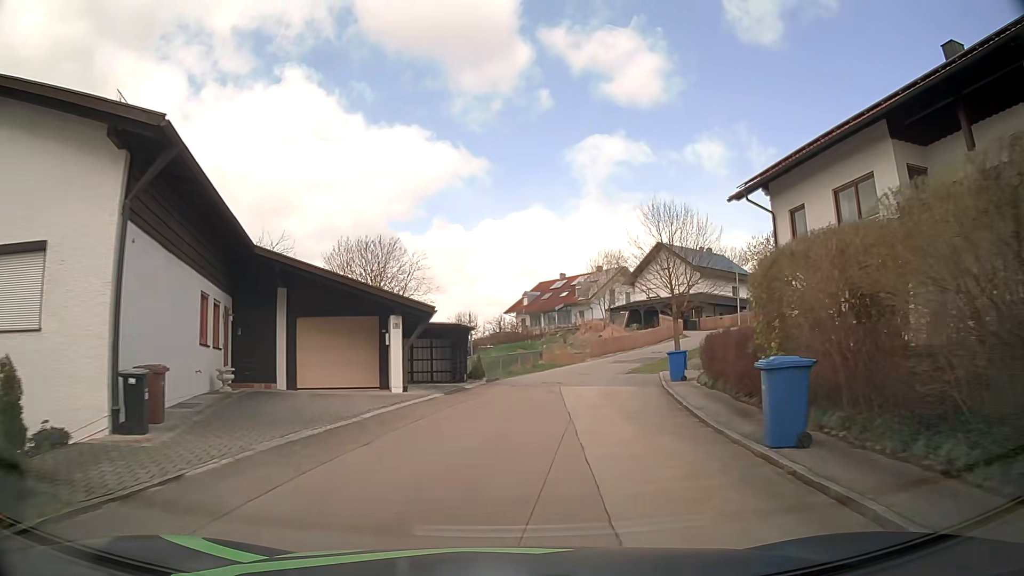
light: Day
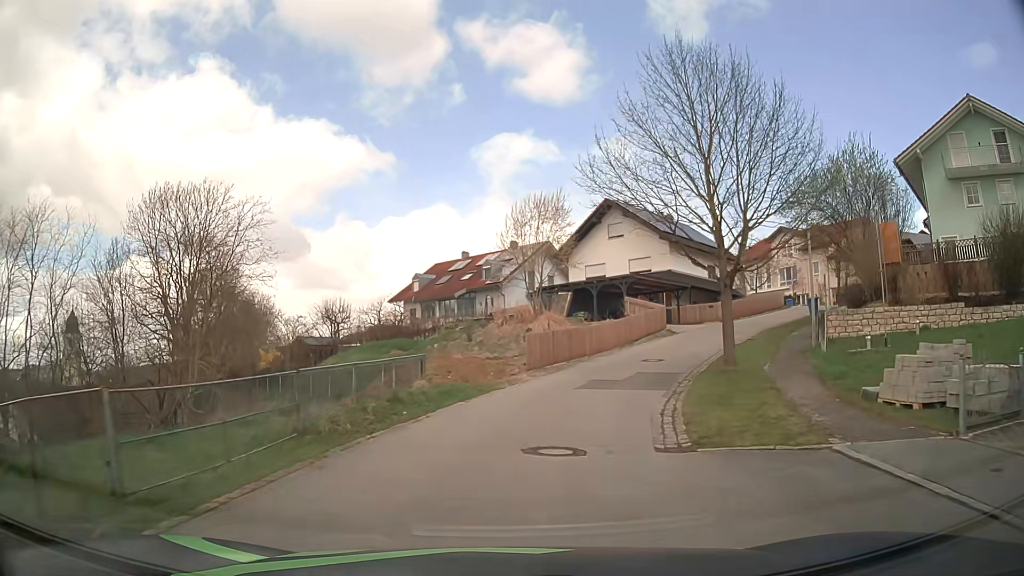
(+1.2, +22.1) m; +8°
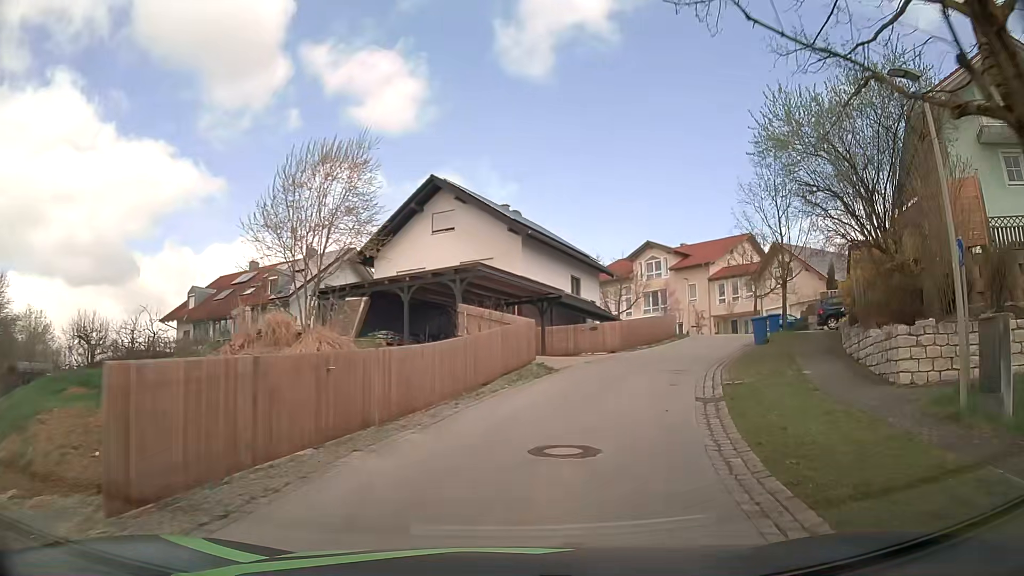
(+1.7, +15.3) m; +14°
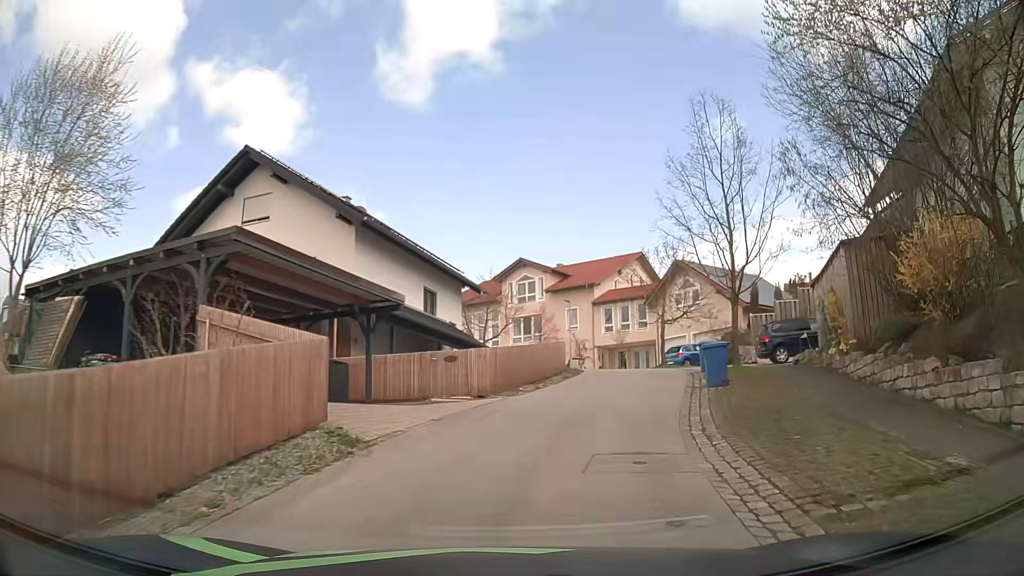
(+1.1, +9.5) m; +12°
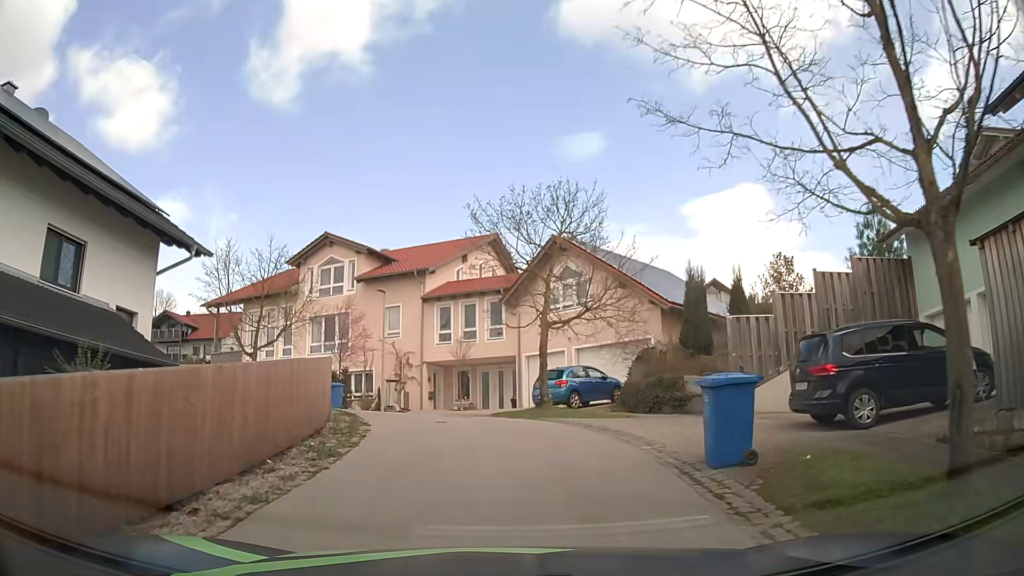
(+2.4, +16.1) m; +14°
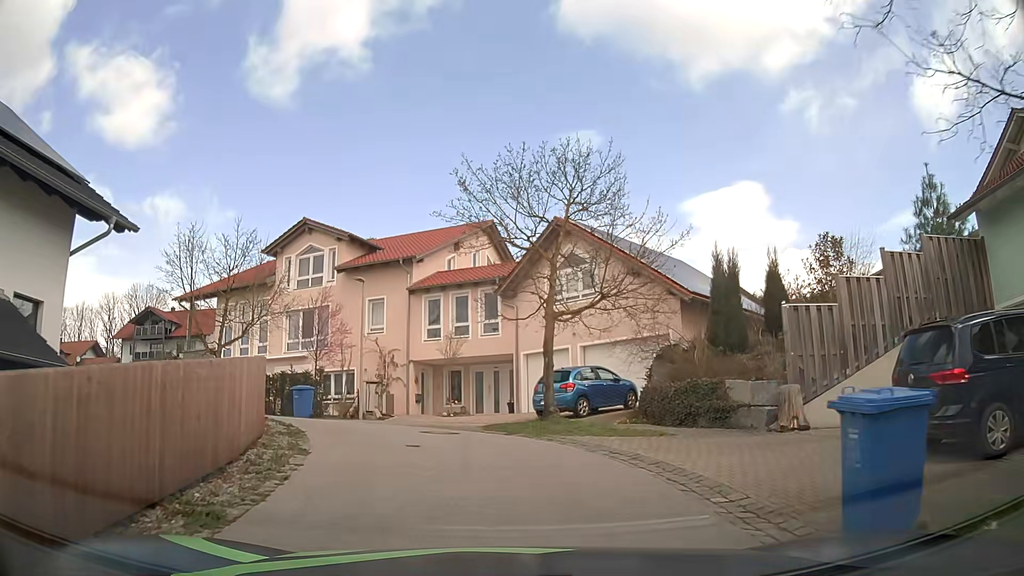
(0.0, +3.6) m; +1°
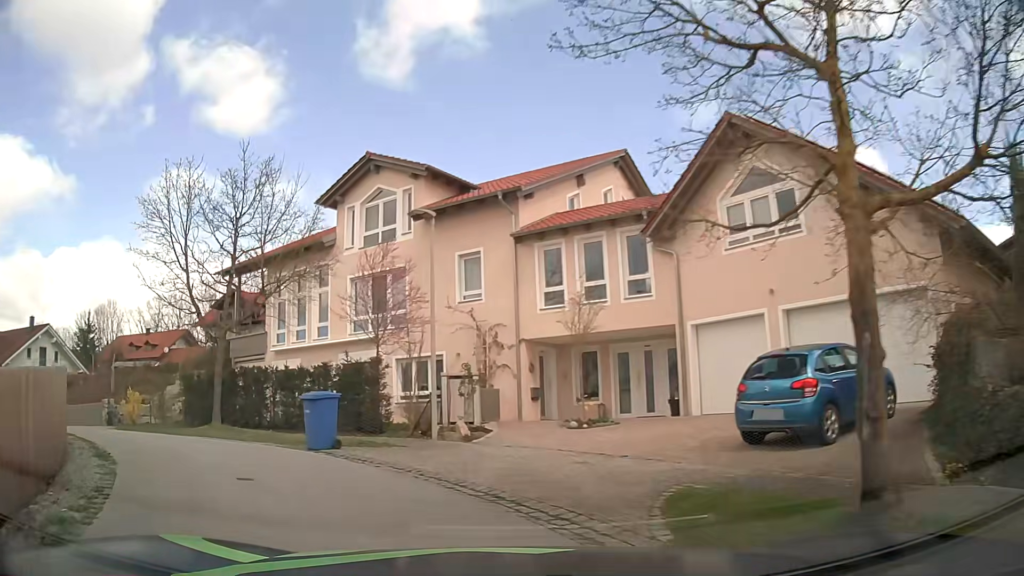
(-0.4, +9.8) m; -10°
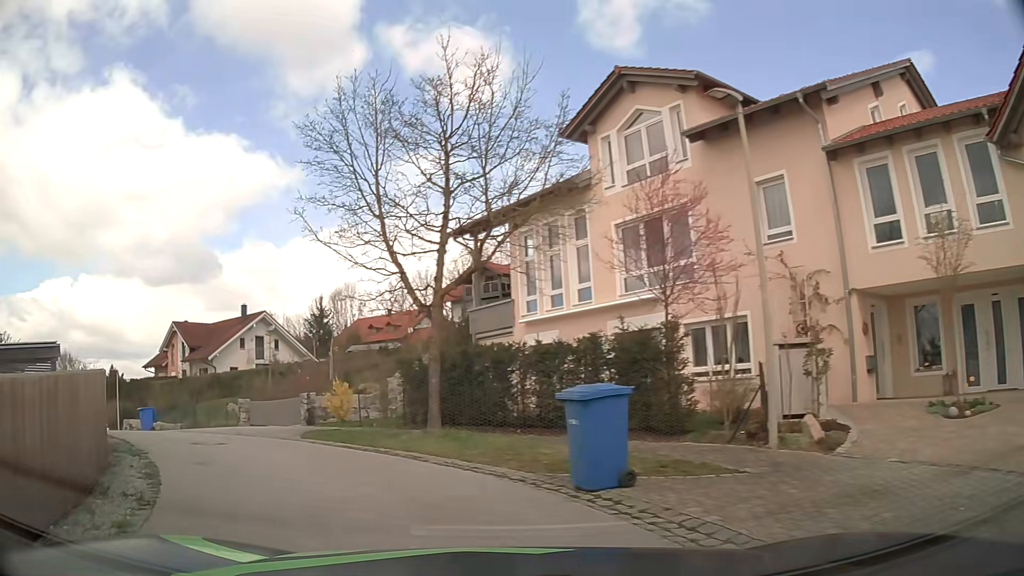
(-1.0, +5.6) m; -22°
